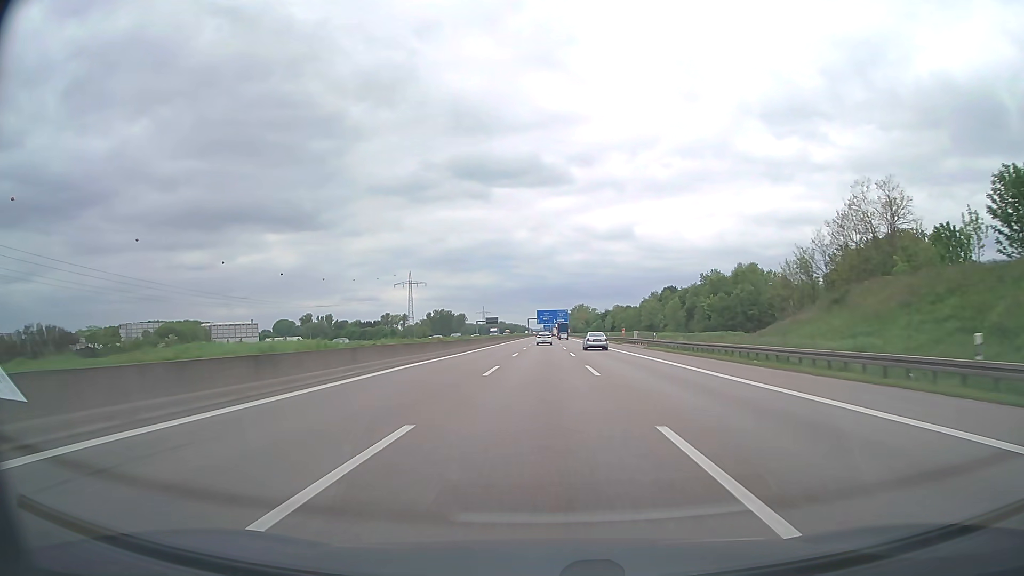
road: motorway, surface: asphalt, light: Day
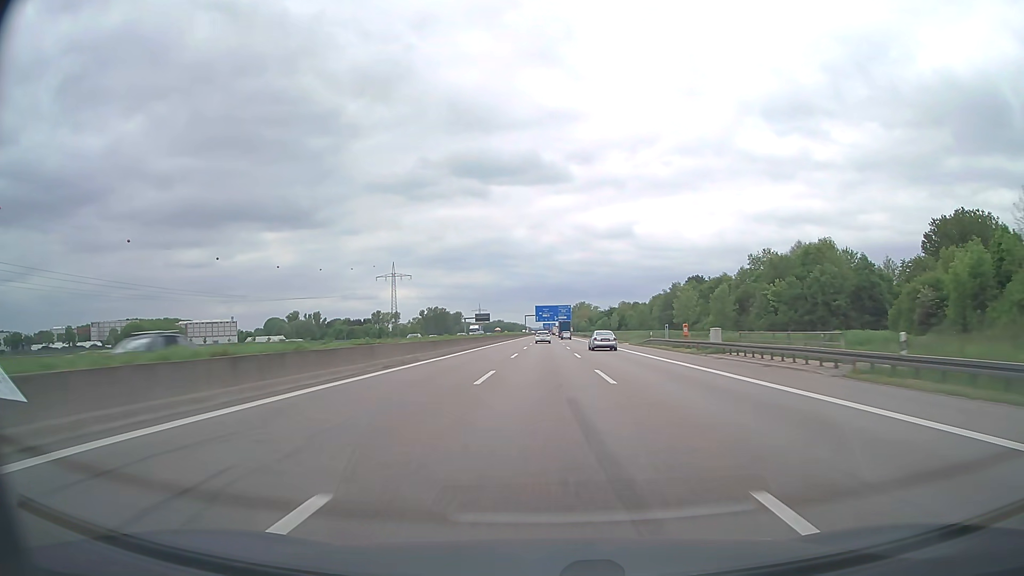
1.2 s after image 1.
(0.0, +40.1) m; 0°
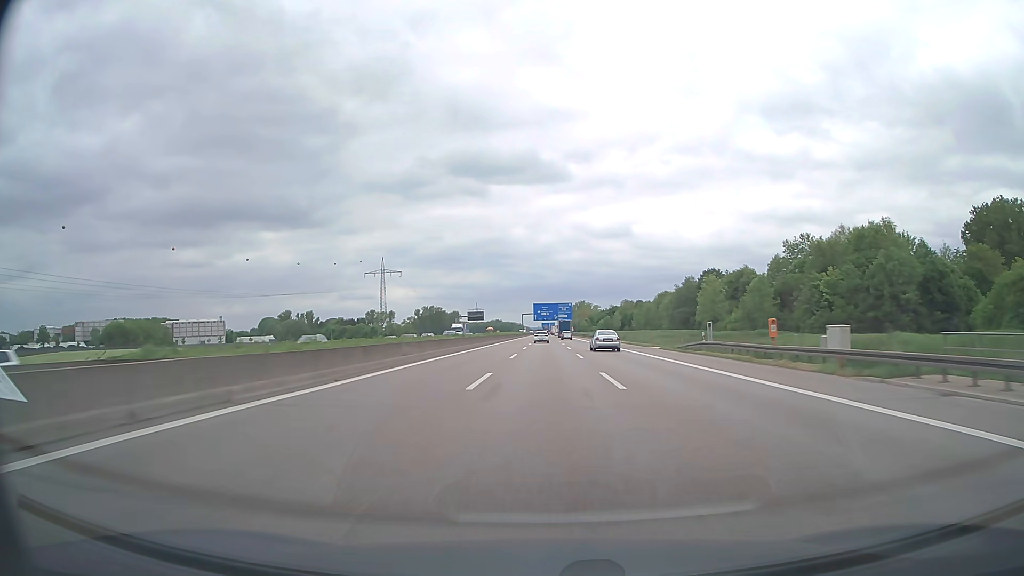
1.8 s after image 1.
(0.0, +19.9) m; 0°
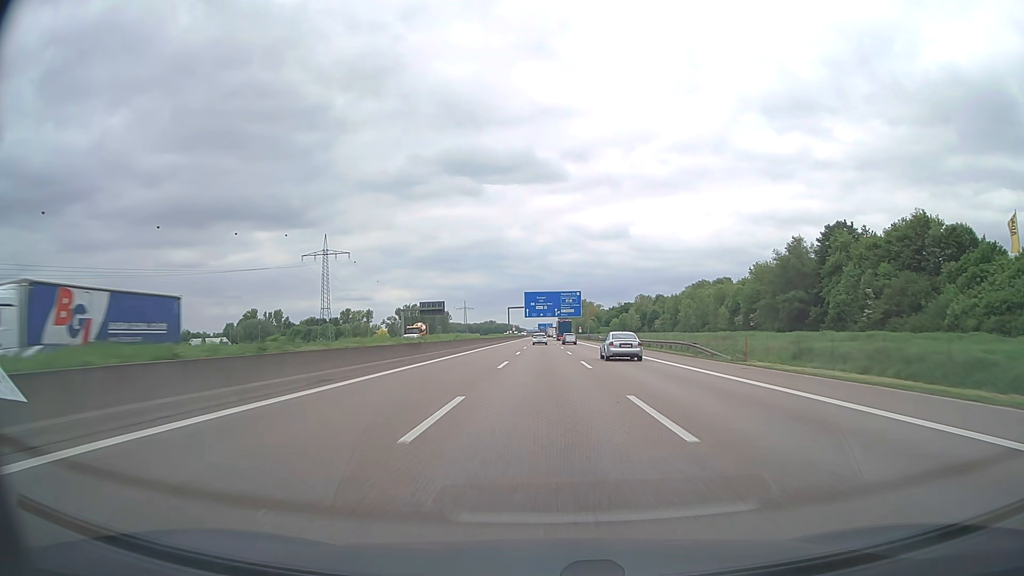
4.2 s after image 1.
(+0.2, +79.6) m; 0°
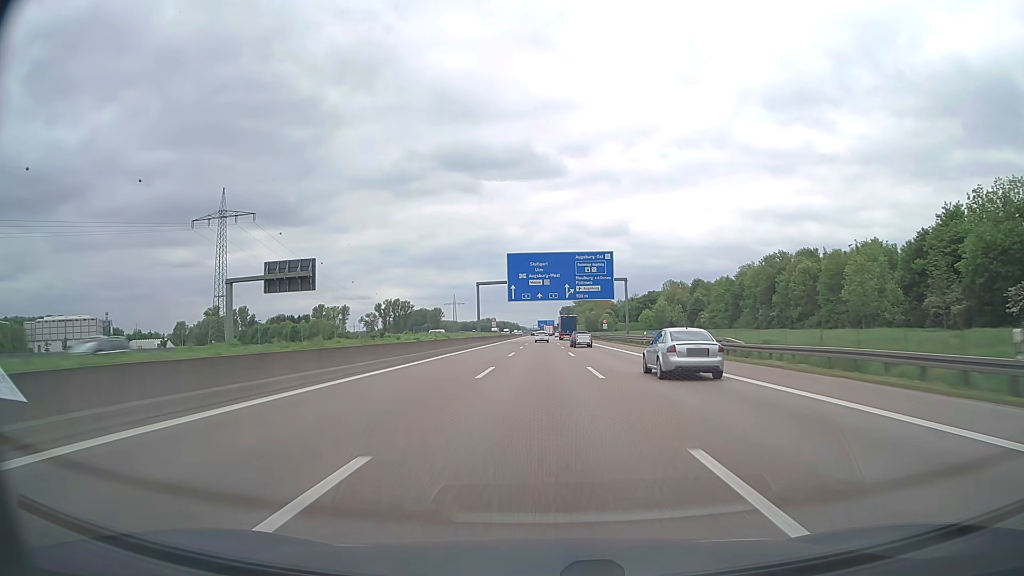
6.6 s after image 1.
(+0.1, +79.3) m; 0°
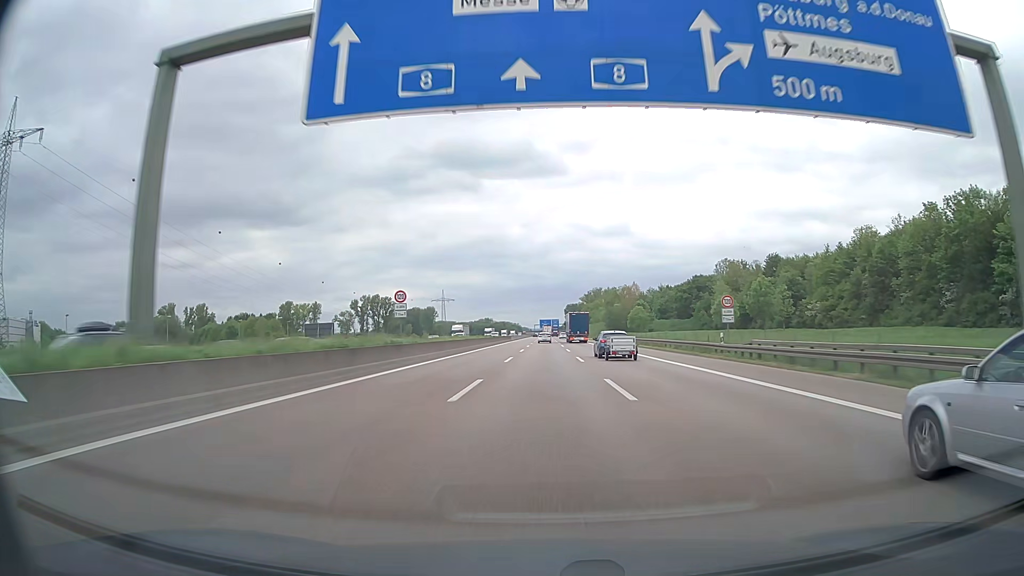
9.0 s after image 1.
(-0.1, +78.4) m; 0°
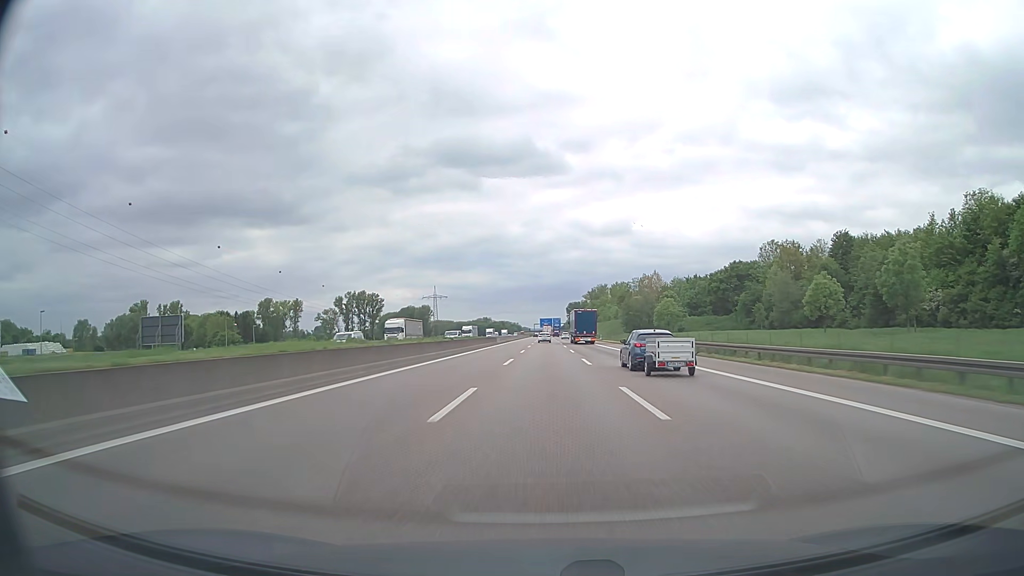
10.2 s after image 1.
(0.0, +39.0) m; 0°
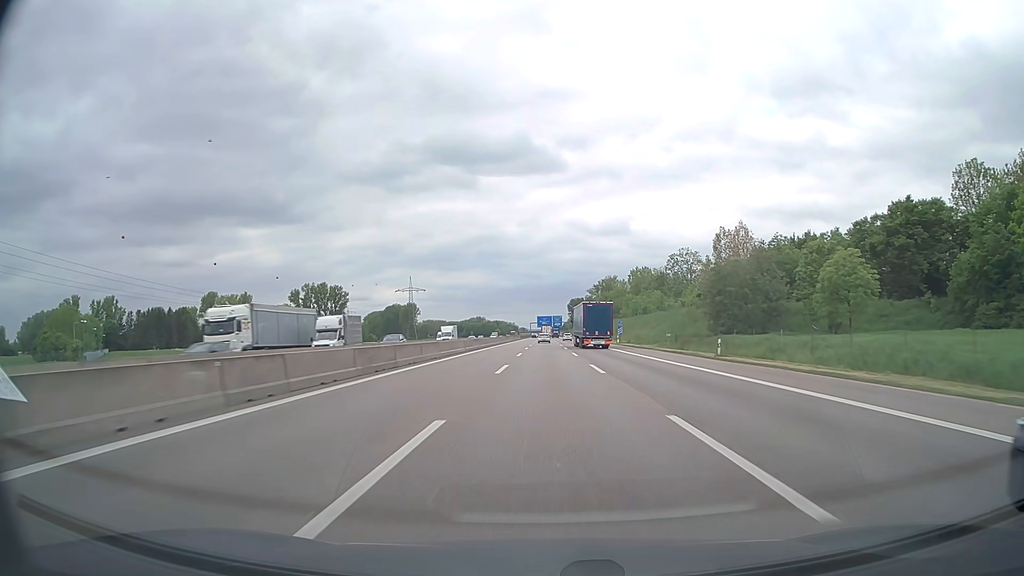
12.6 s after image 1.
(+0.1, +78.0) m; 0°
(0, +10) (0, +20) (0, +30) (0, +40) (0, +50) (0, +60) (0, +70) (0, +80) (0, +90) (0, +100) m
